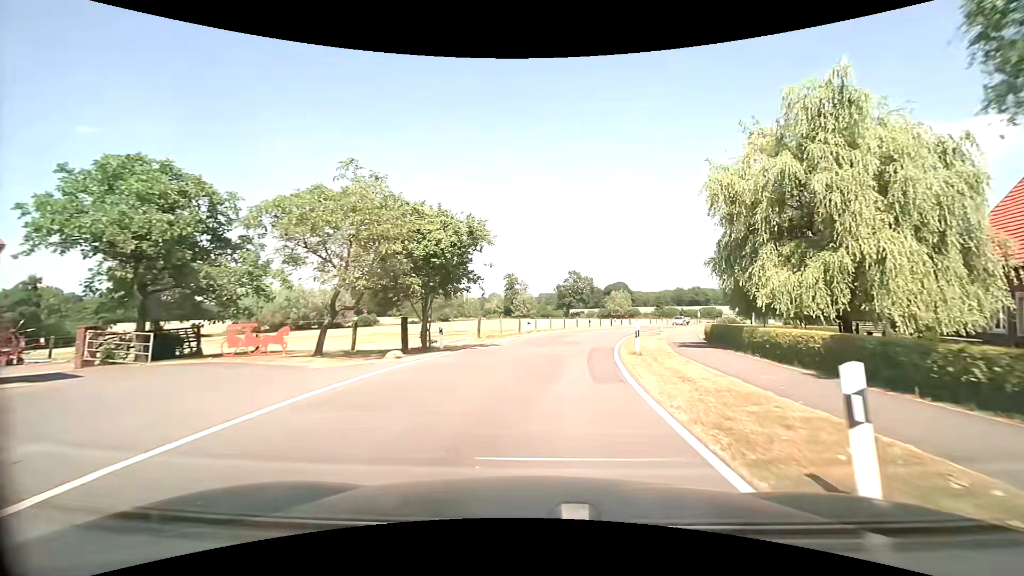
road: tertiary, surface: asphalt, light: Day
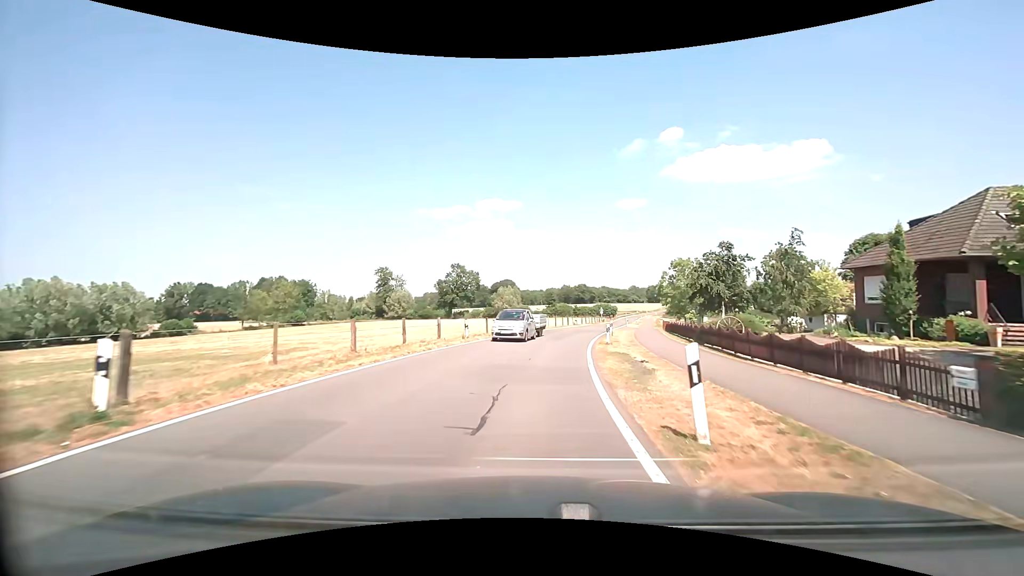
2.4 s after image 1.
(+3.3, +27.3) m; +13°
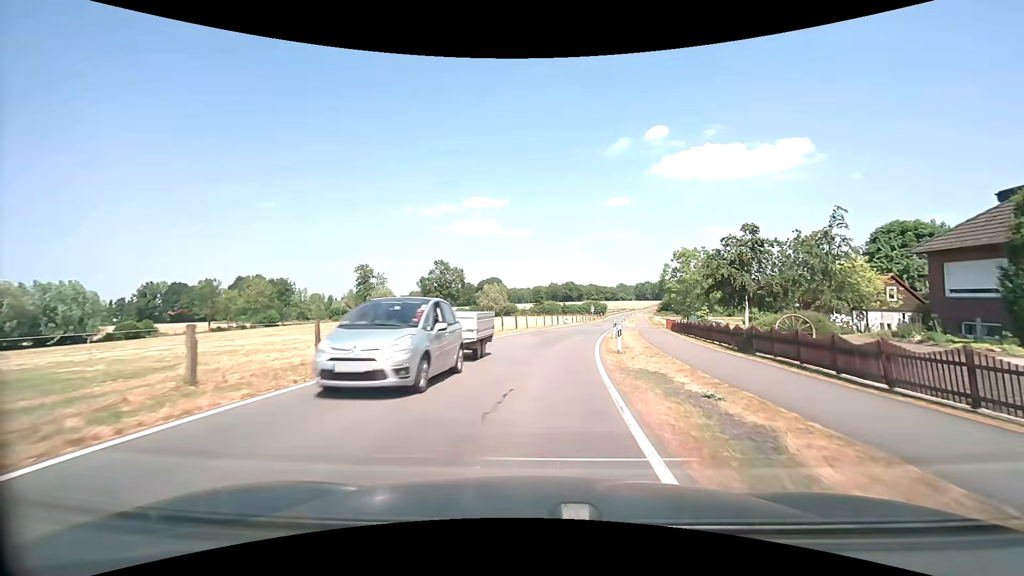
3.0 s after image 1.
(+0.1, +7.1) m; +1°
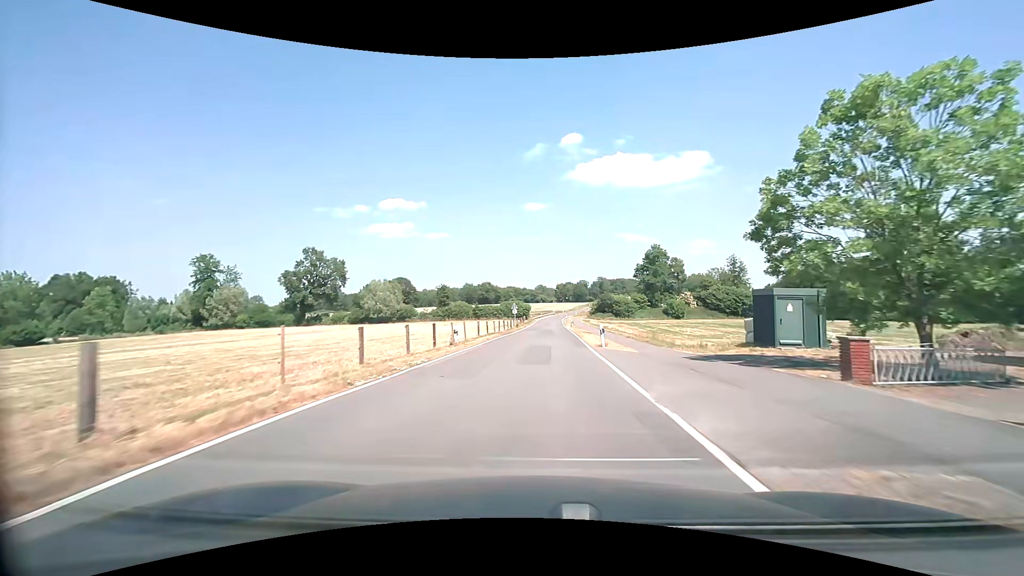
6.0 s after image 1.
(+3.6, +38.5) m; +9°
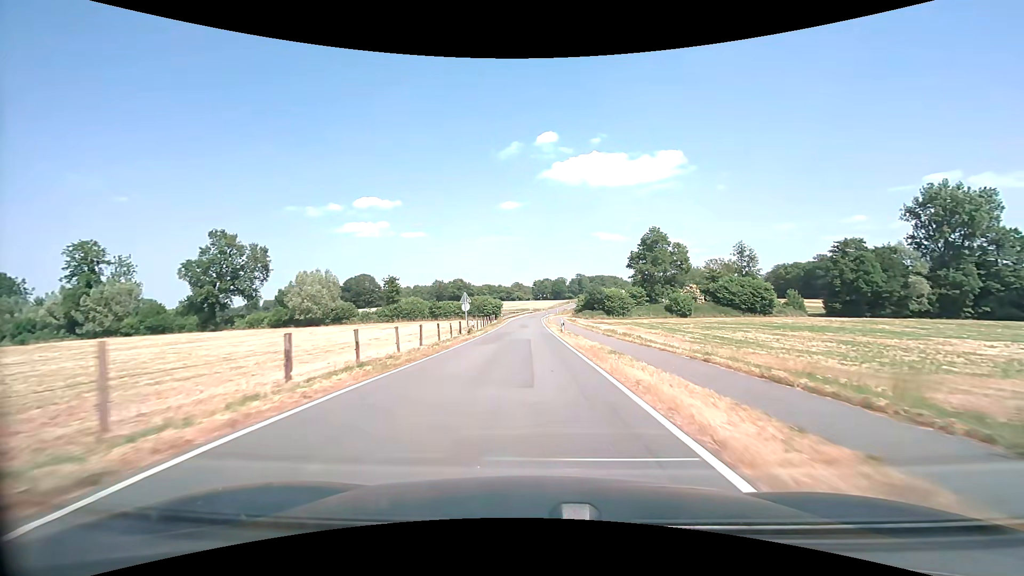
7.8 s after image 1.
(+0.9, +26.4) m; +3°
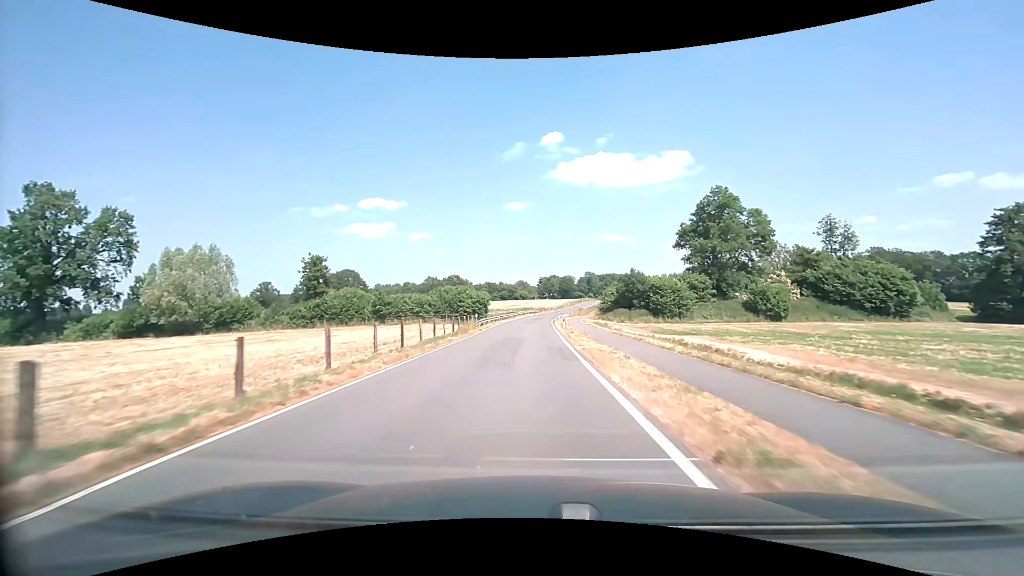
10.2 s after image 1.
(+0.2, +37.9) m; 0°
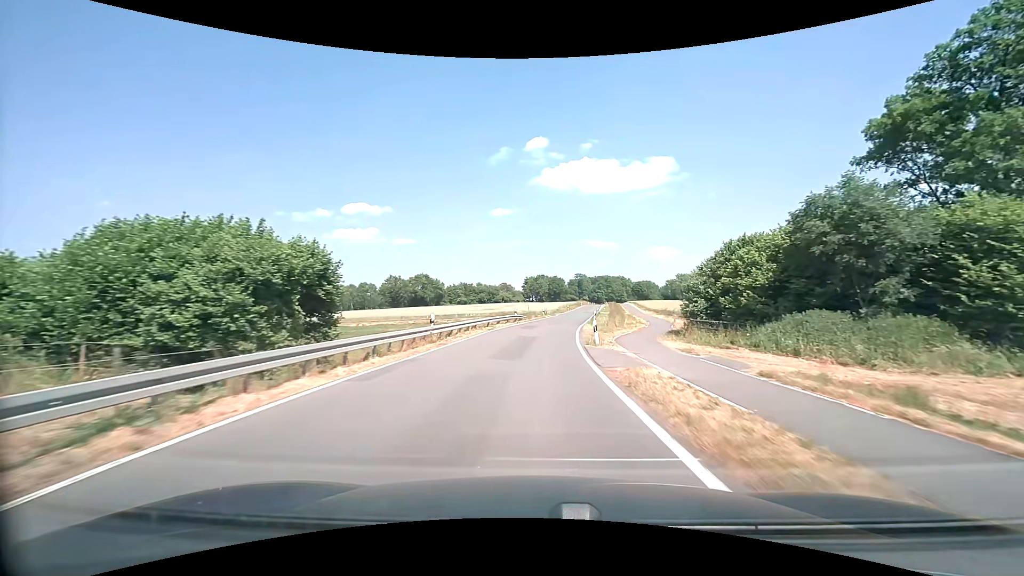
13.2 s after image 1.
(+0.2, +50.3) m; +1°
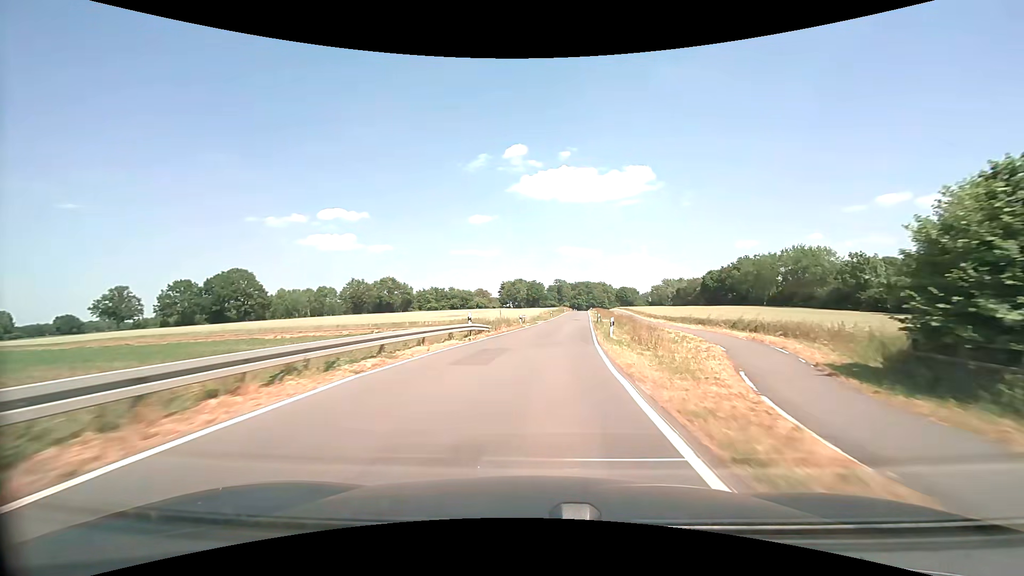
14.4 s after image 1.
(+0.4, +20.5) m; +3°
(0, +10) (+1, +20) (+2, +30) (+3, +40) (+4, +50) (+5, +60) (+6, +70) (+7, +80) (+8, +90) (+9, +100) m
